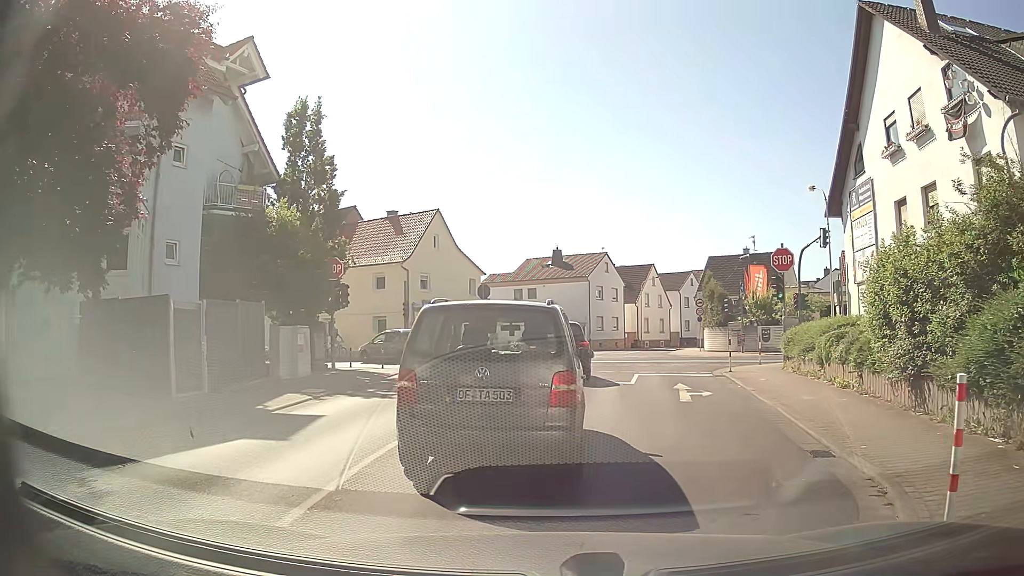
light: Day
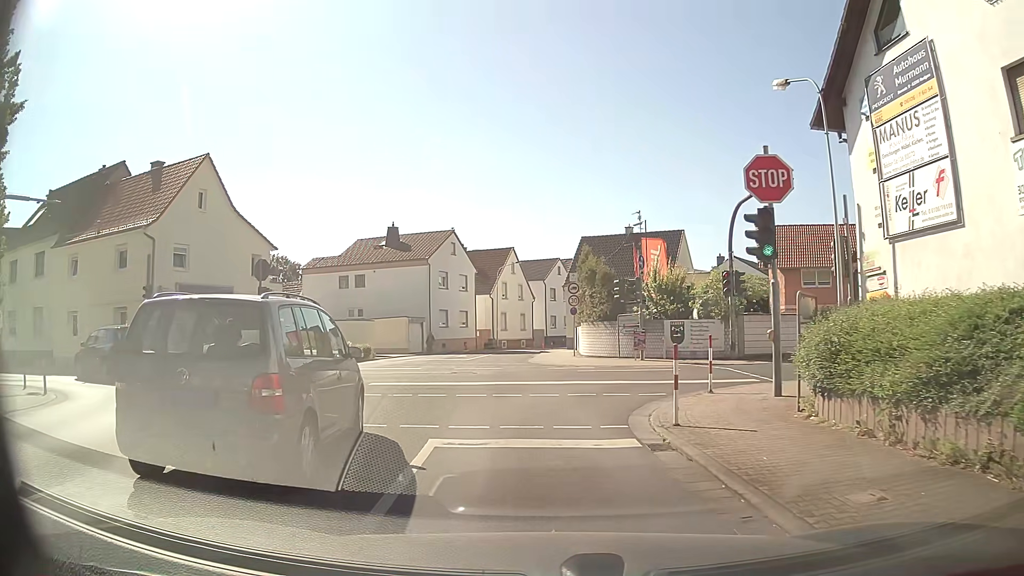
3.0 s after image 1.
(+2.1, +13.8) m; +11°
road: tertiary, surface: asphalt
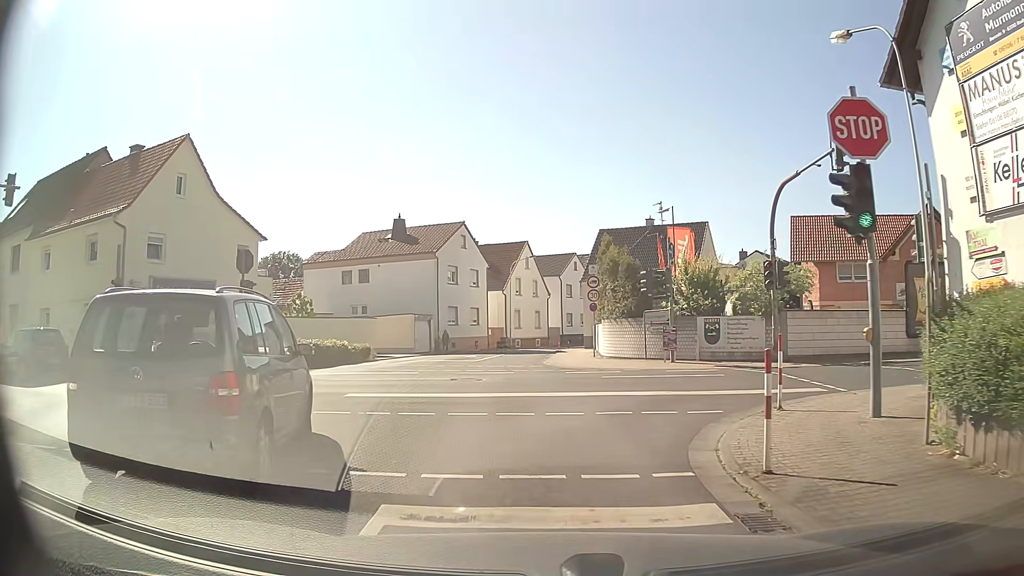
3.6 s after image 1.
(0.0, +3.2) m; -2°
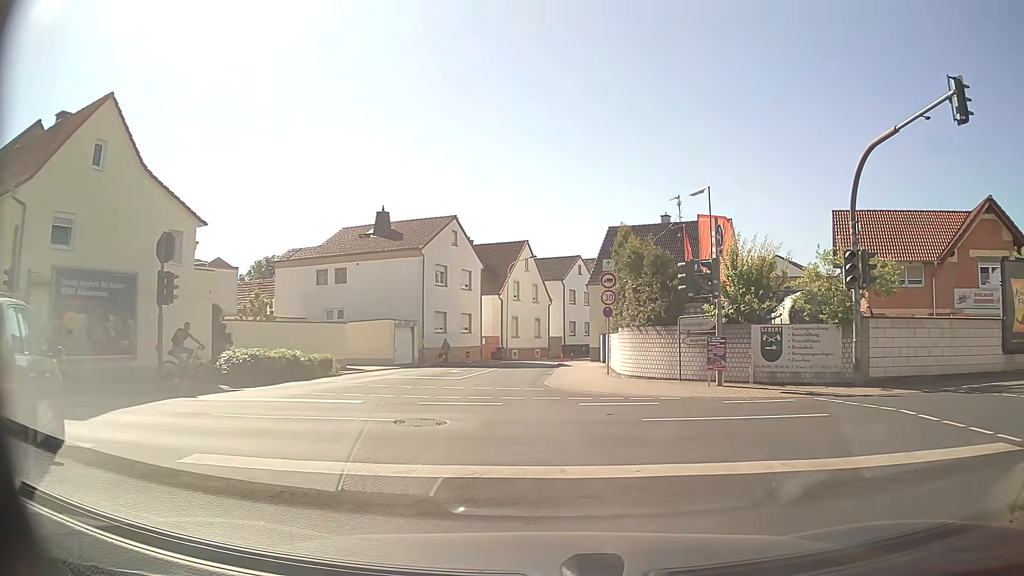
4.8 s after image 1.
(-0.1, +6.1) m; -1°
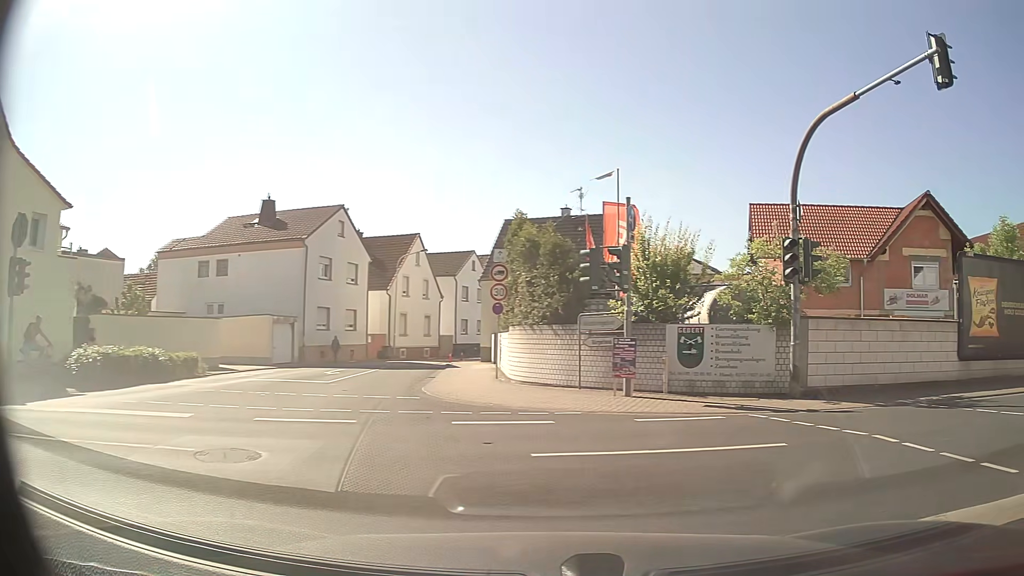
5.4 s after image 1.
(+0.1, +2.8) m; +9°
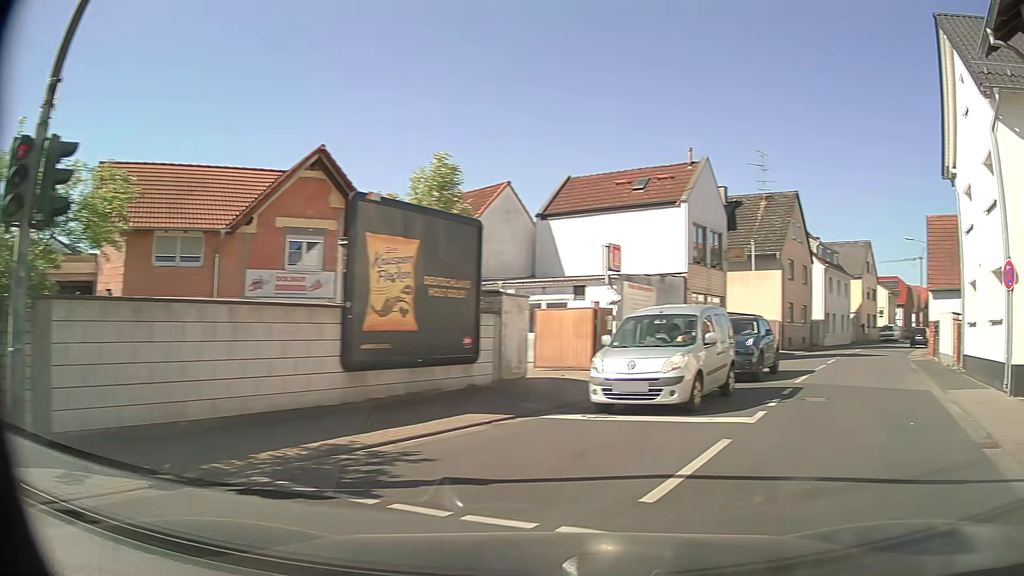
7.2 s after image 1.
(+3.1, +7.1) m; +53°
